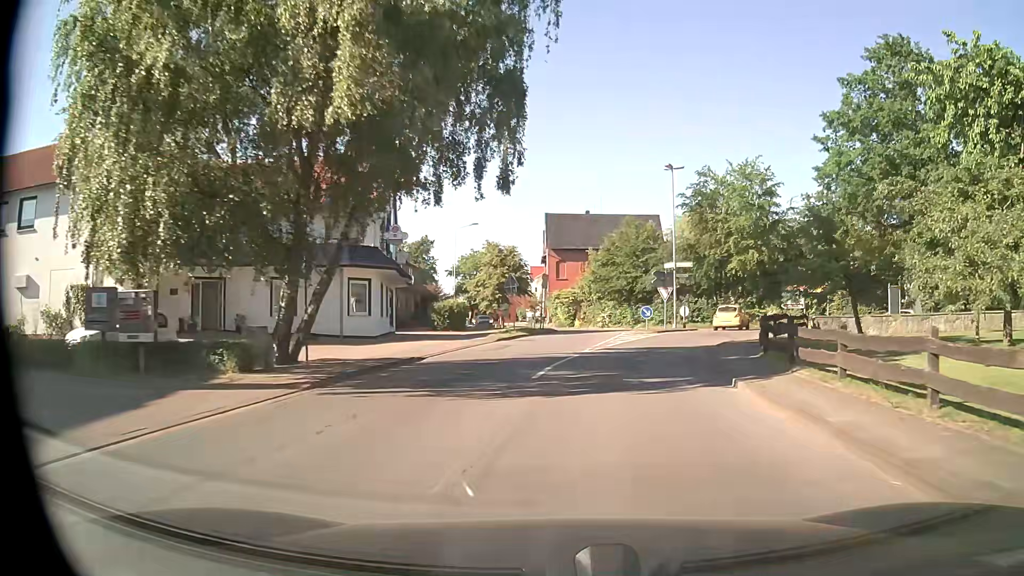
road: secondary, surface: asphalt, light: Day
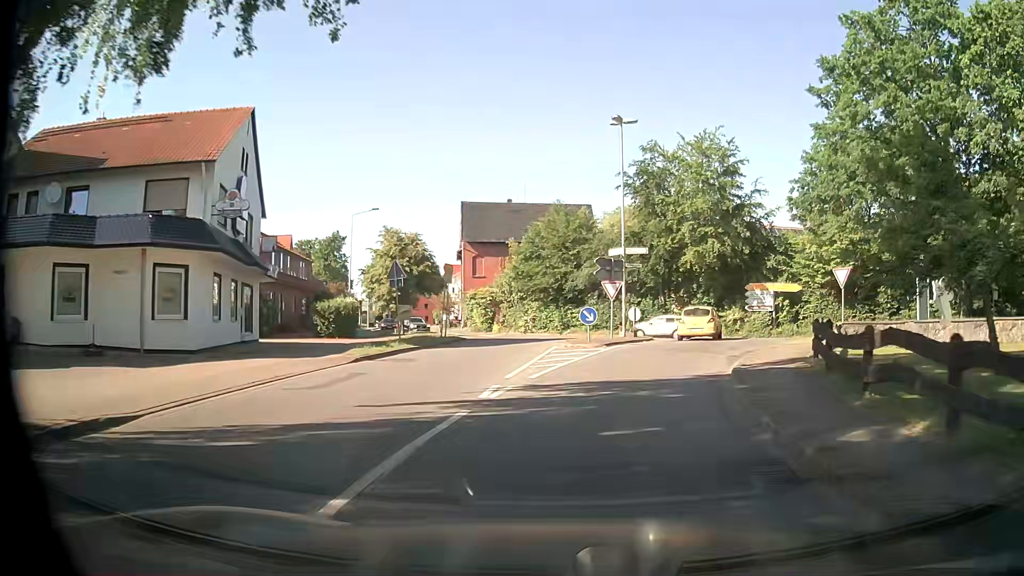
(+0.7, +10.6) m; +7°
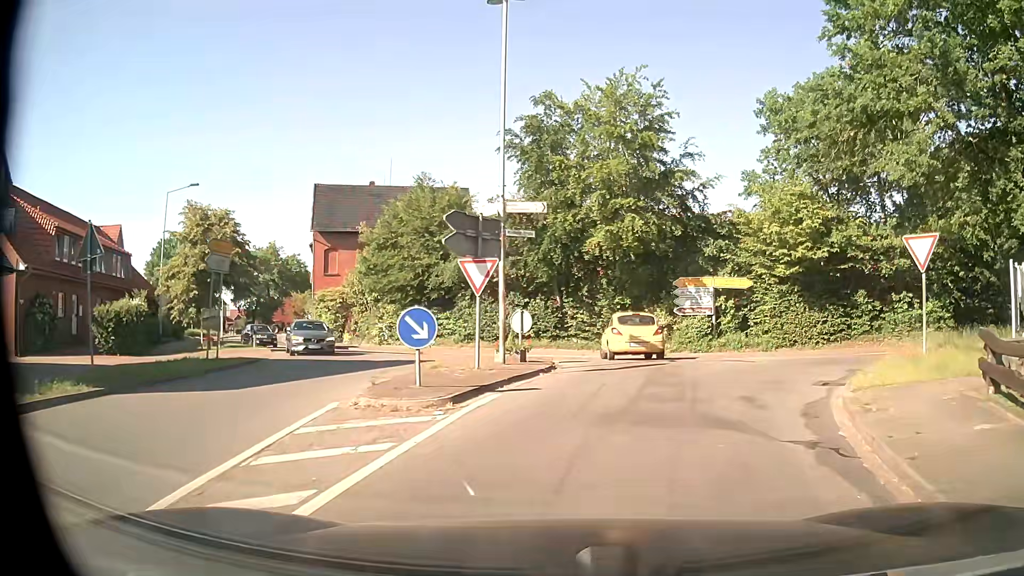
(+1.0, +12.8) m; +9°
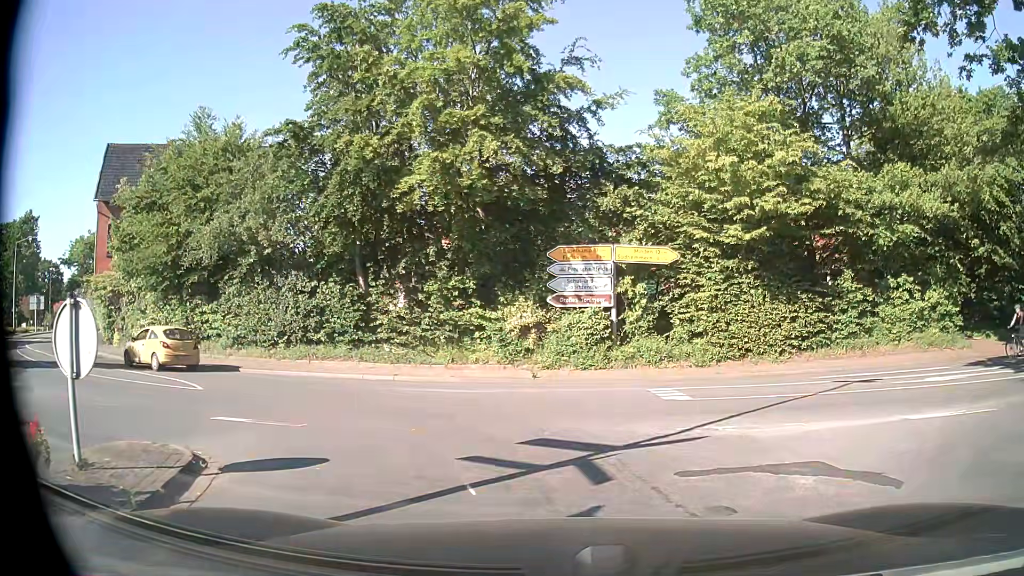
(+1.4, +13.2) m; +12°
